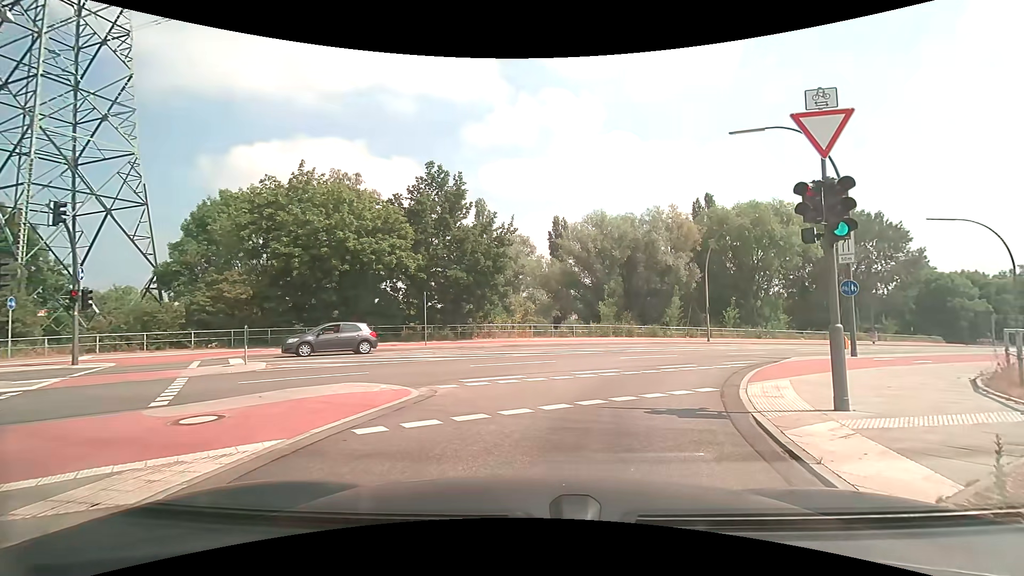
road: secondary_link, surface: asphalt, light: Day
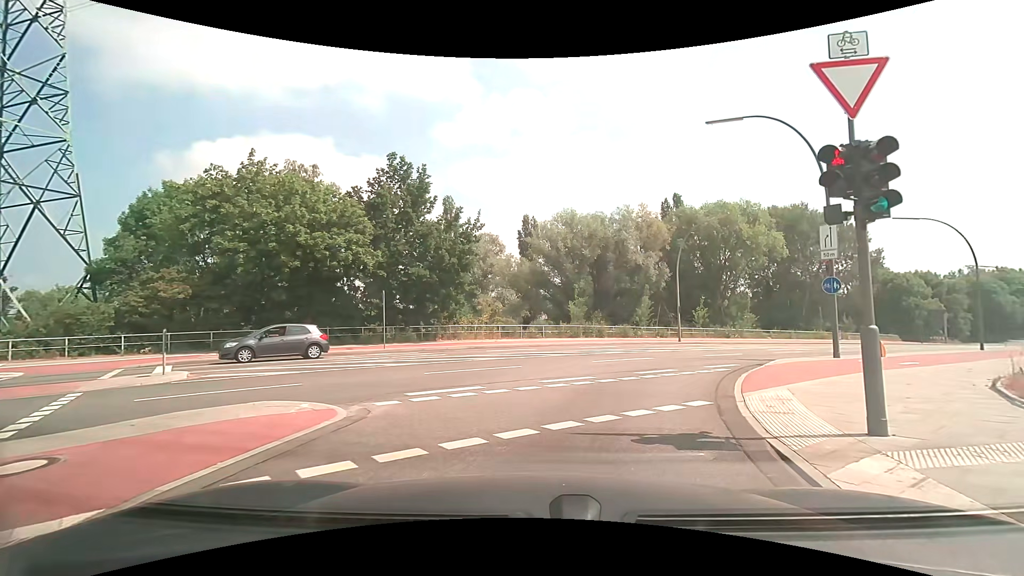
(0.0, +1.8) m; +3°
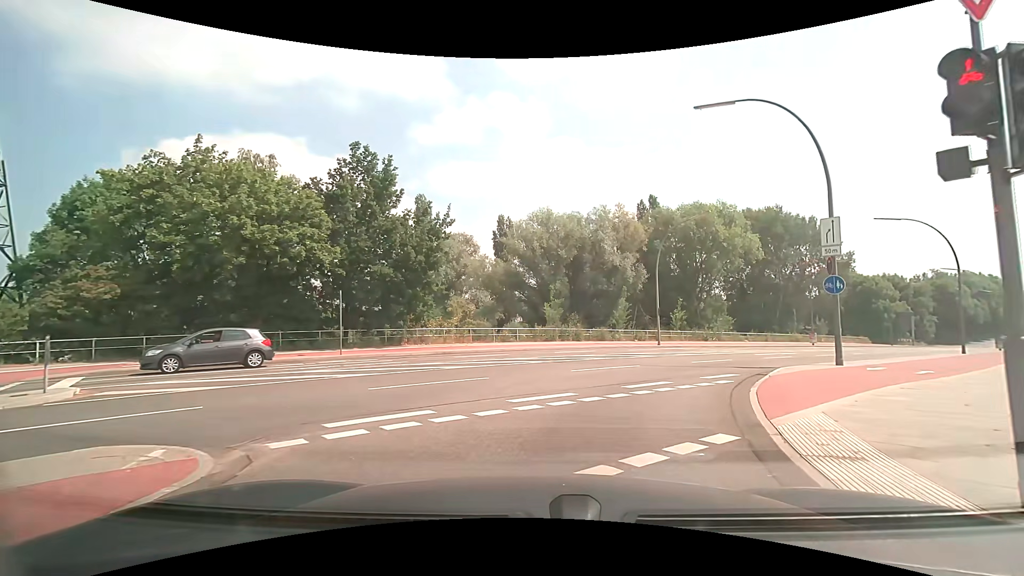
(0.0, +2.3) m; +1°
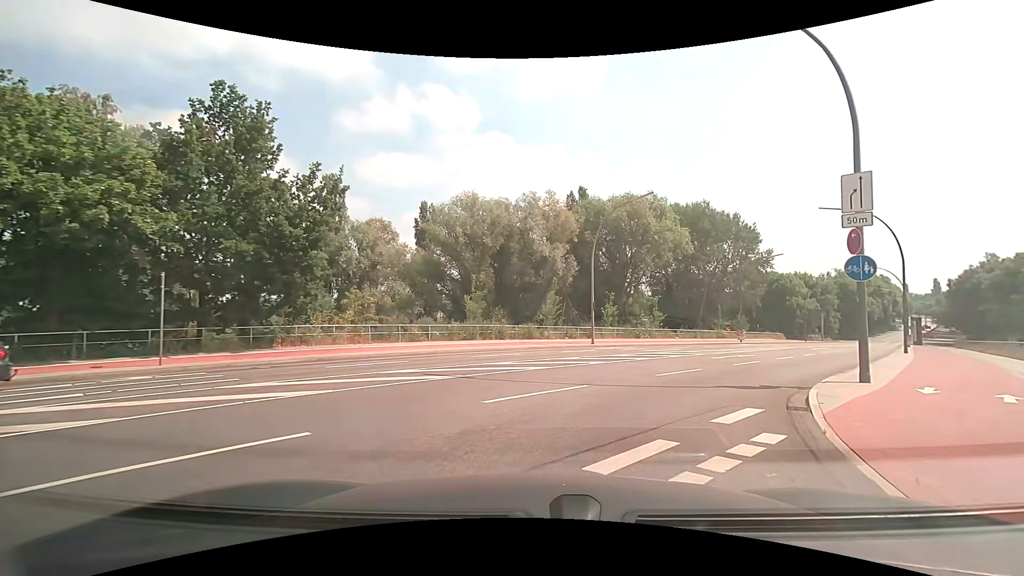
(+0.4, +6.2) m; +8°
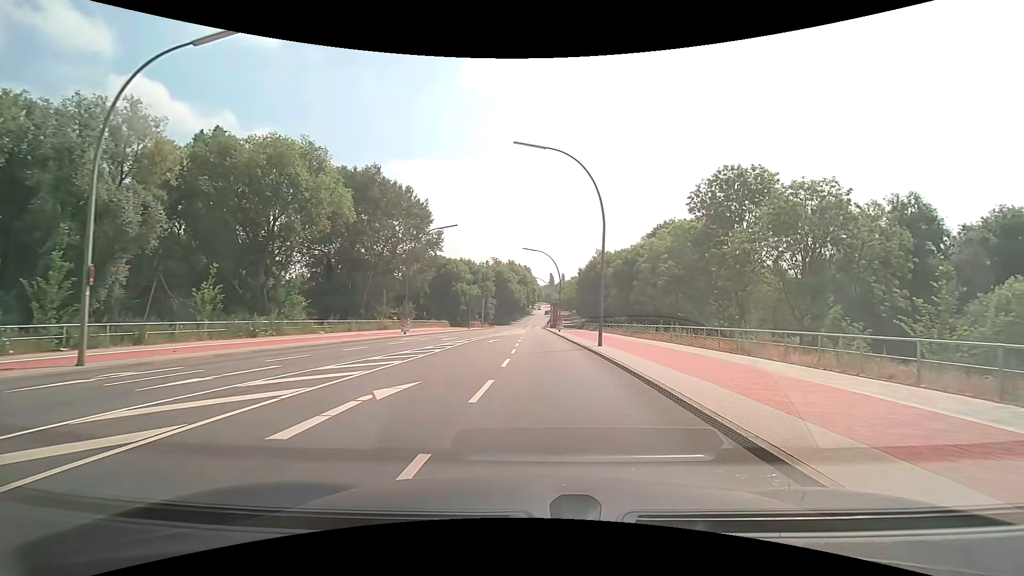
(+5.7, +16.0) m; +36°
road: secondary
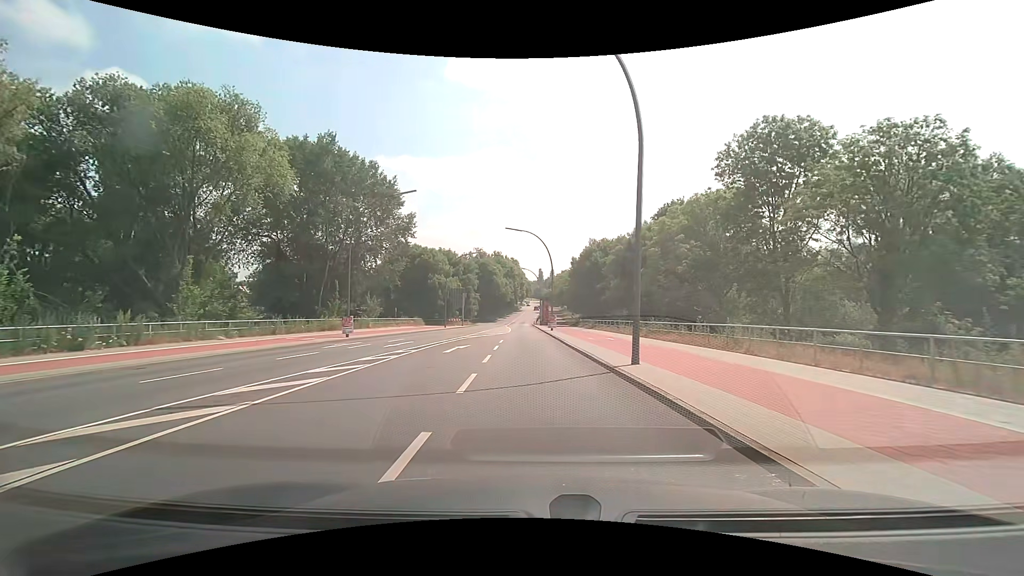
(+0.4, +11.3) m; +1°
